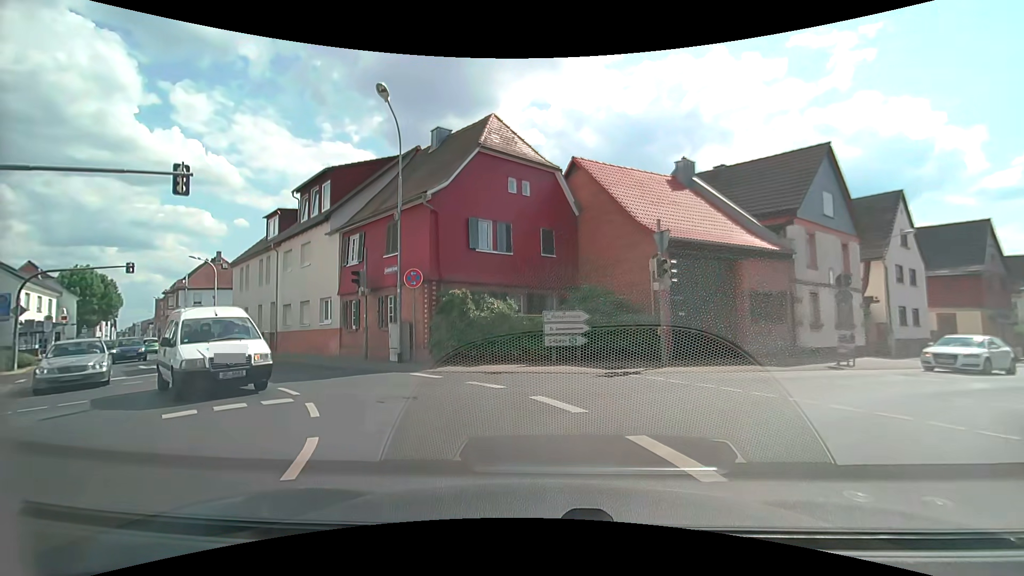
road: tertiary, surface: asphalt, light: Day
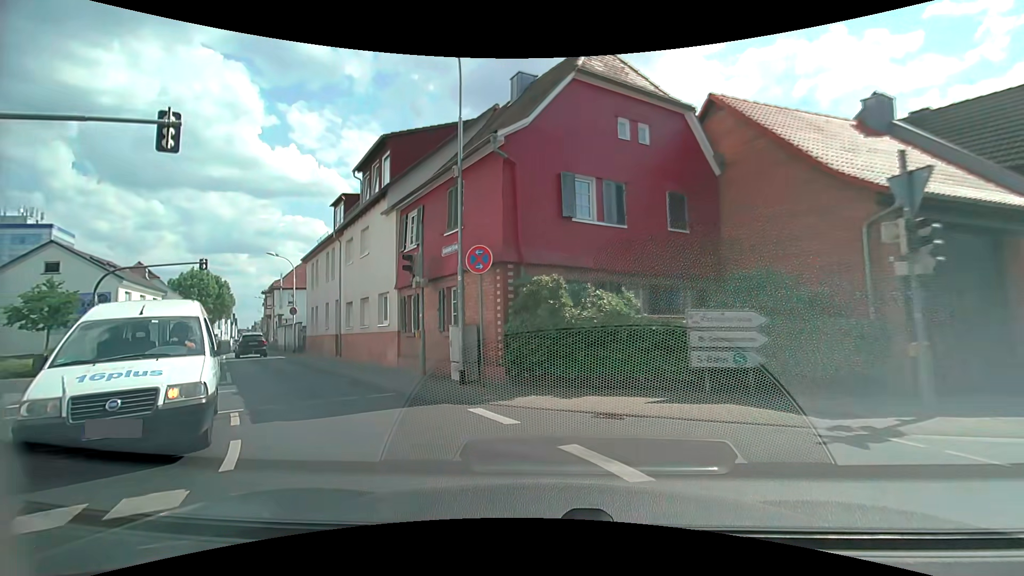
(-0.5, +5.6) m; -12°
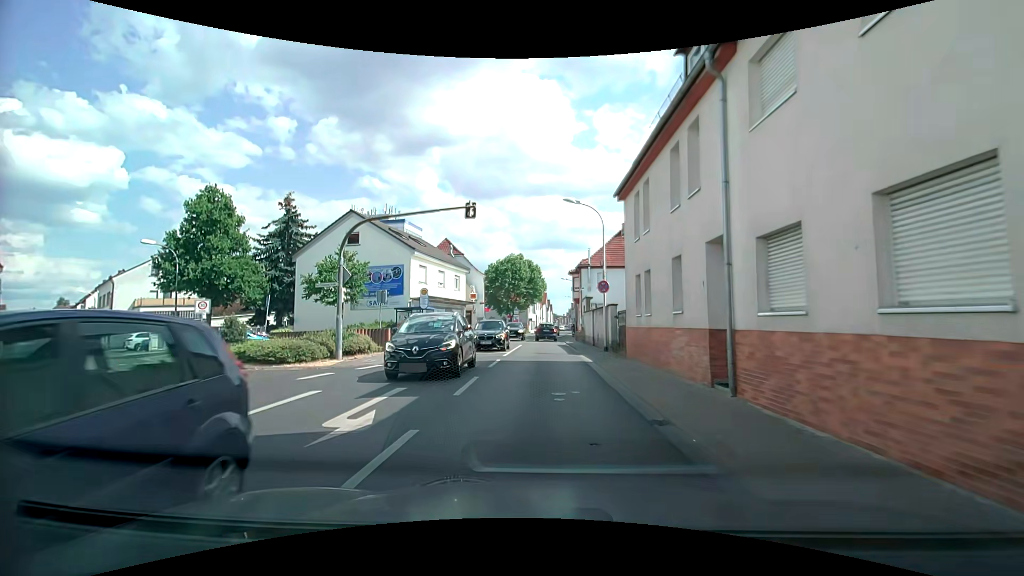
(-6.1, +14.8) m; -33°
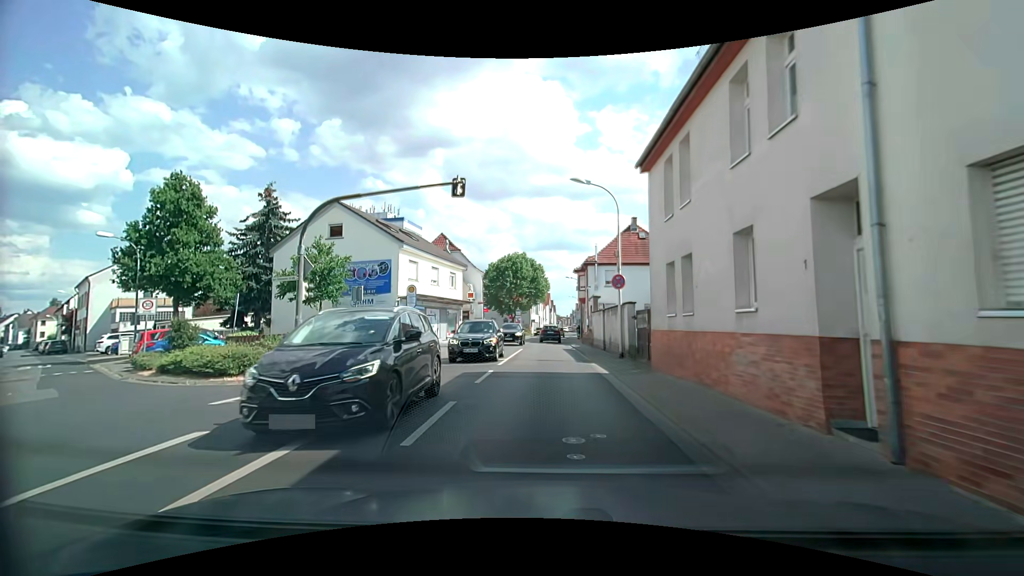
(0.0, +3.7) m; -1°
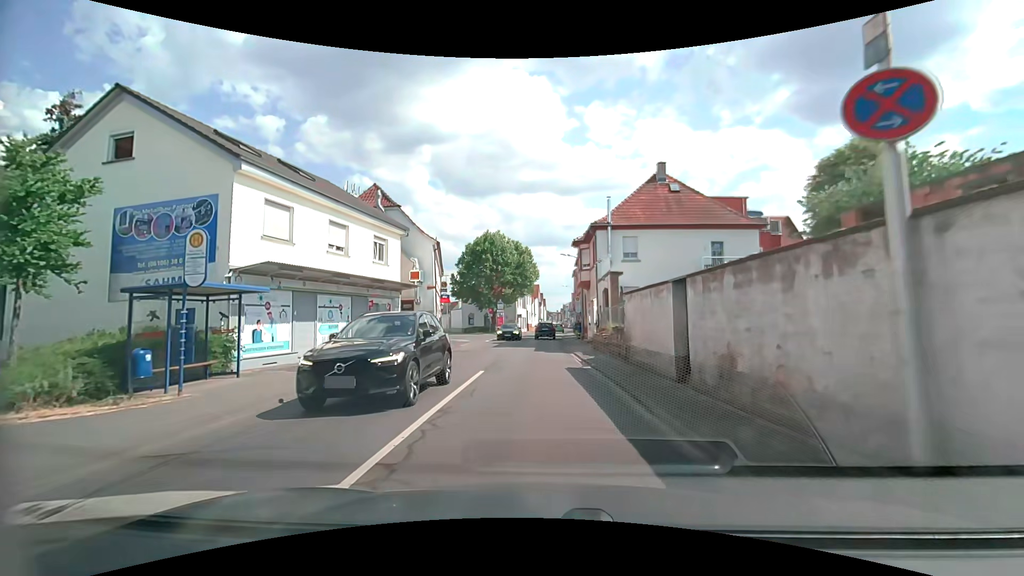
(+0.4, +16.1) m; +2°
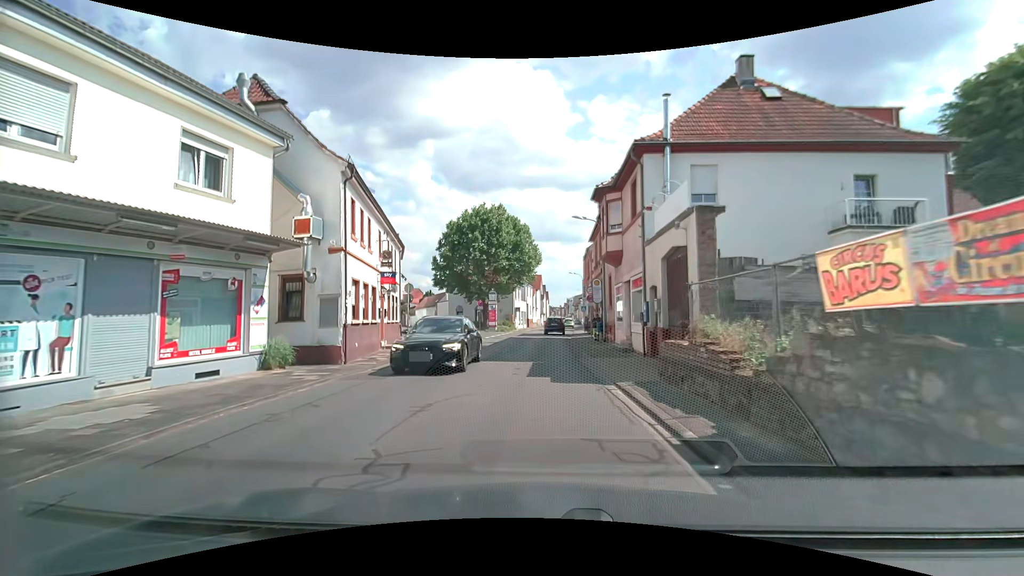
(-0.1, +13.4) m; 0°
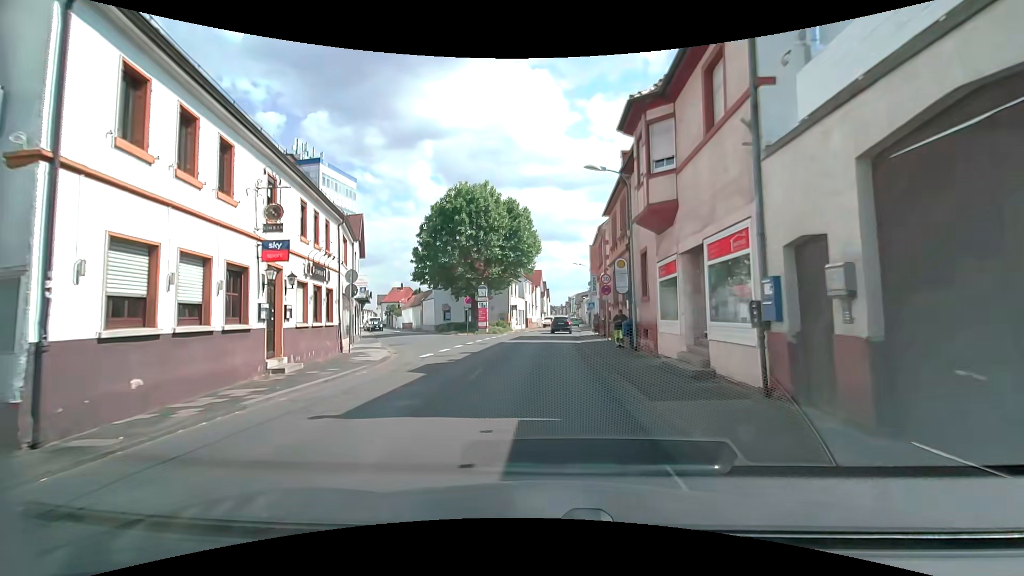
(0.0, +9.2) m; 0°
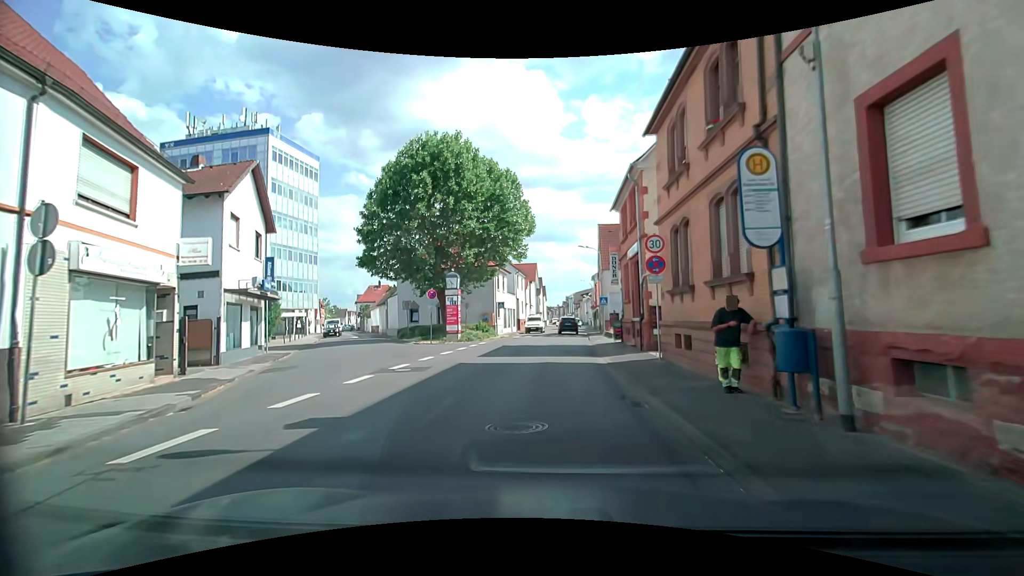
(0.0, +13.1) m; 0°
(0, +10) (+1, +20) (+1, +30) (+2, +40) (+3, +50) (+4, +60) (+4, +70) (+5, +80) (+6, +90) (+7, +100) m
